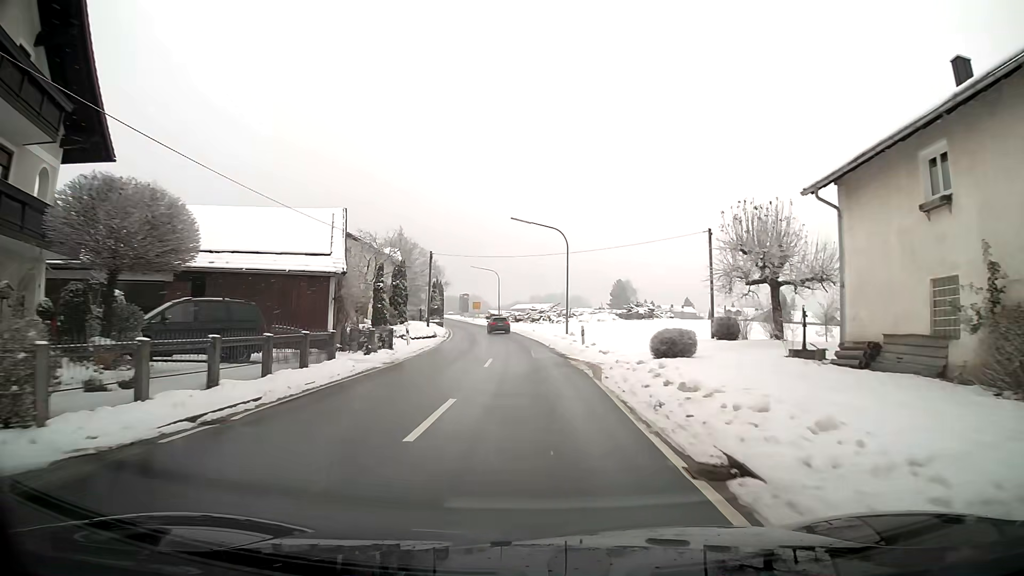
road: secondary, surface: asphalt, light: Day
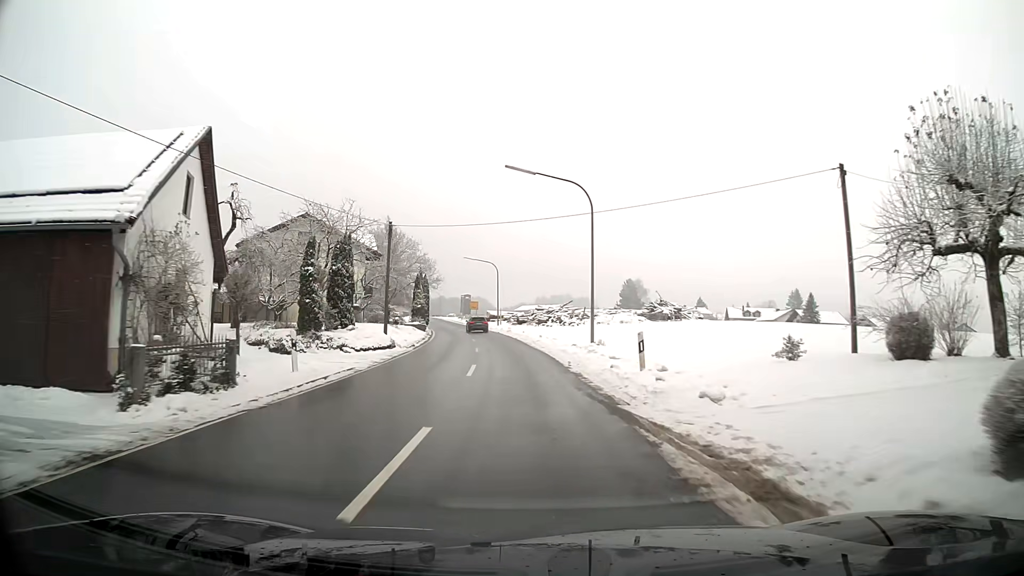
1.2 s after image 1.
(0.0, +15.1) m; -1°
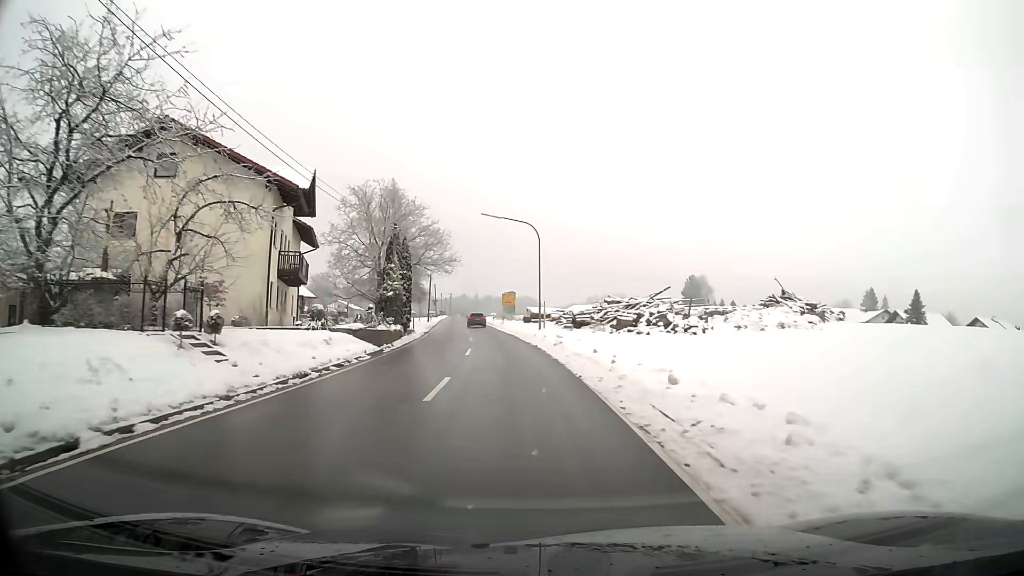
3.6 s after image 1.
(-1.1, +30.0) m; -5°
